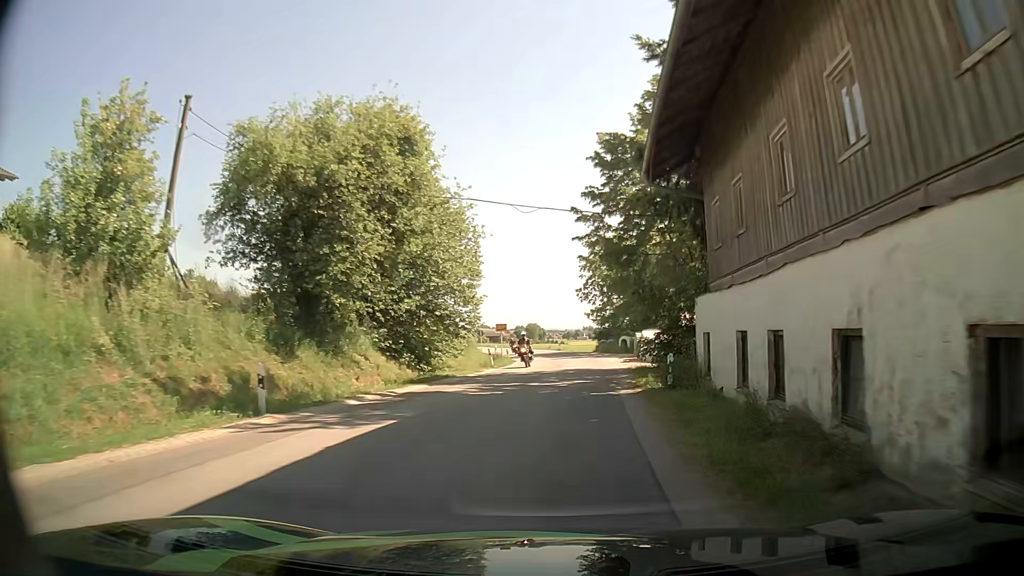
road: secondary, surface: asphalt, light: Day
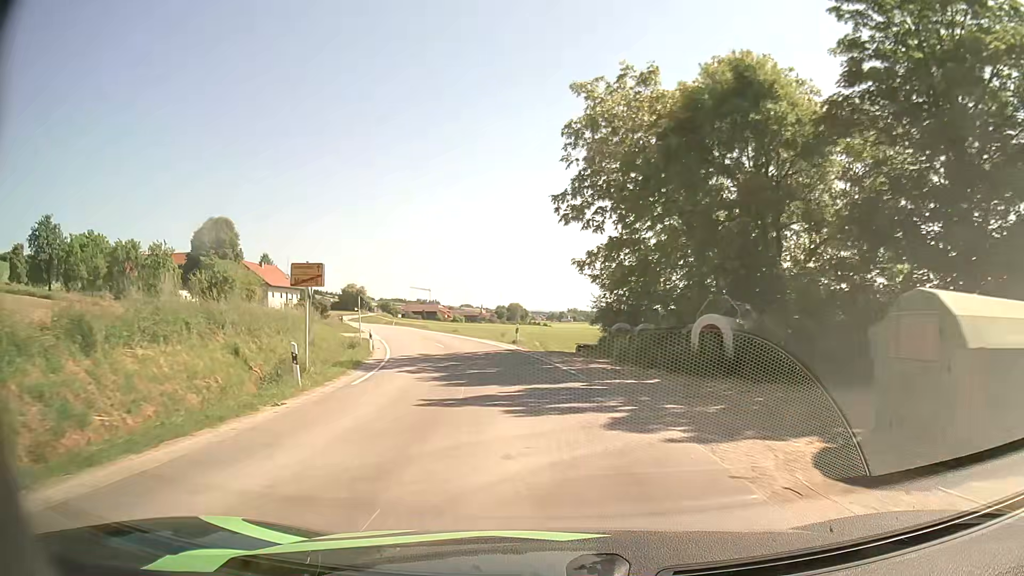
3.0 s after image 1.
(+2.5, +38.9) m; +2°
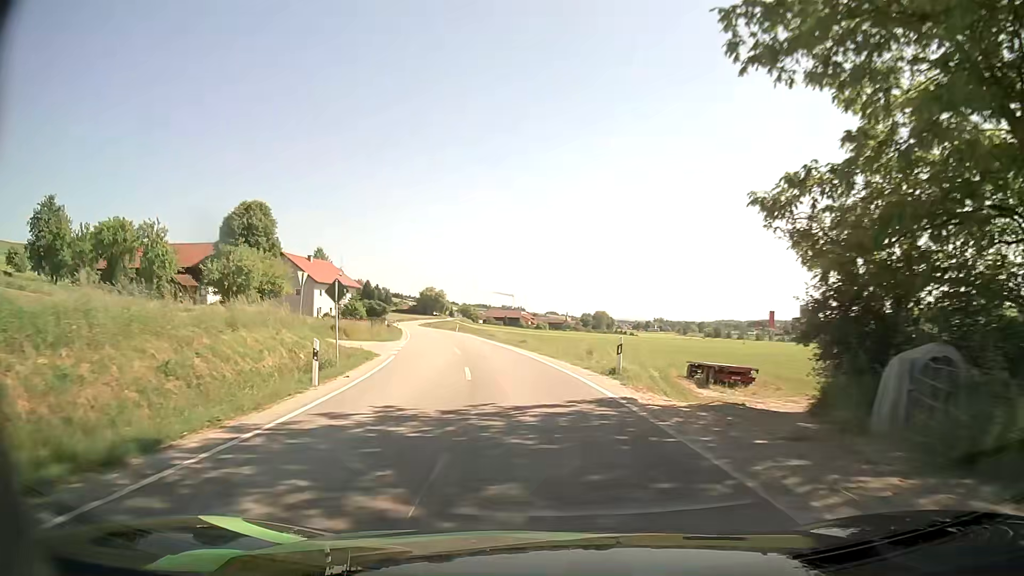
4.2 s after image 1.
(-0.9, +16.5) m; -7°
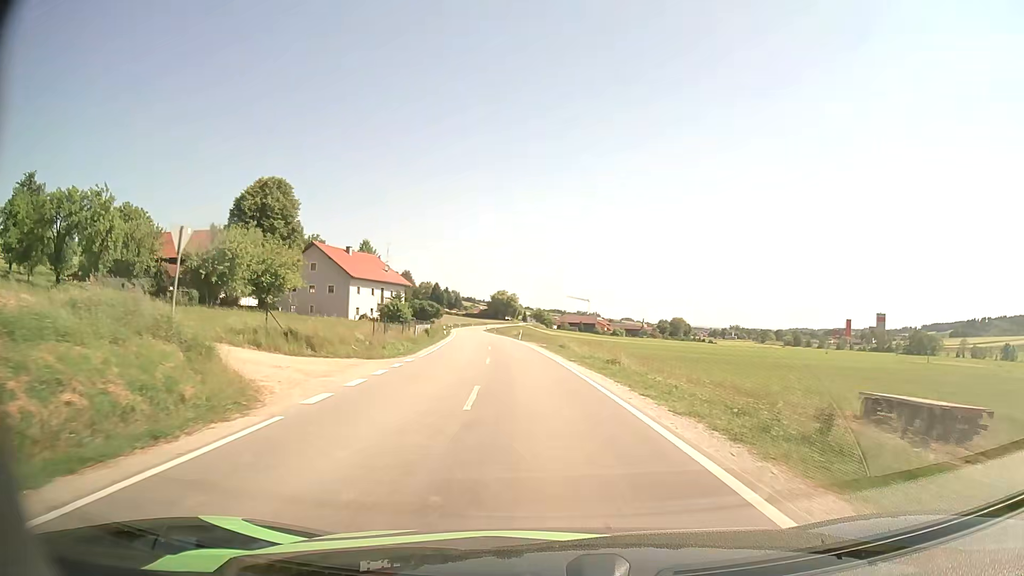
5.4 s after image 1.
(-1.1, +17.3) m; -7°
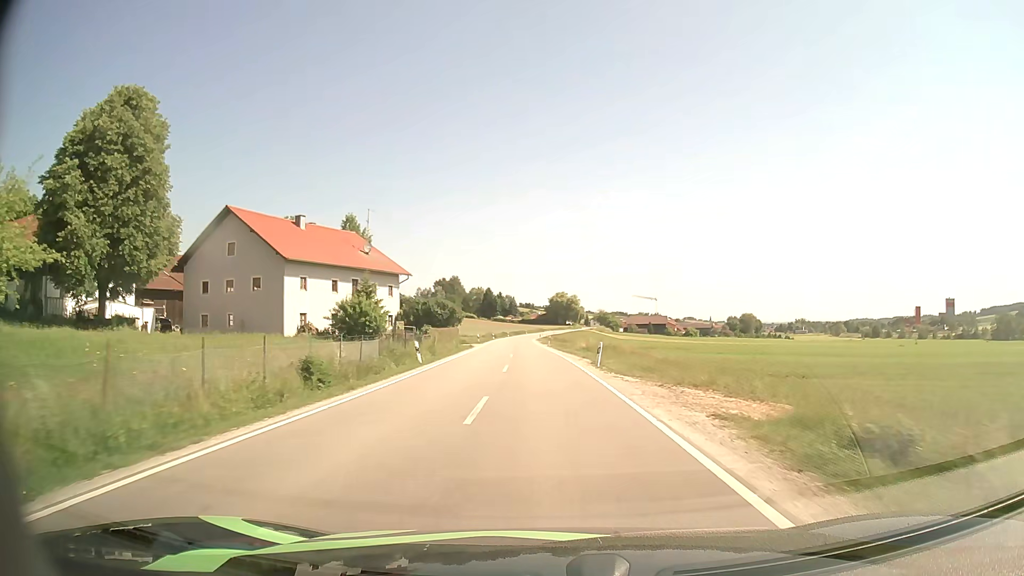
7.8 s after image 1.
(-2.1, +37.5) m; -5°
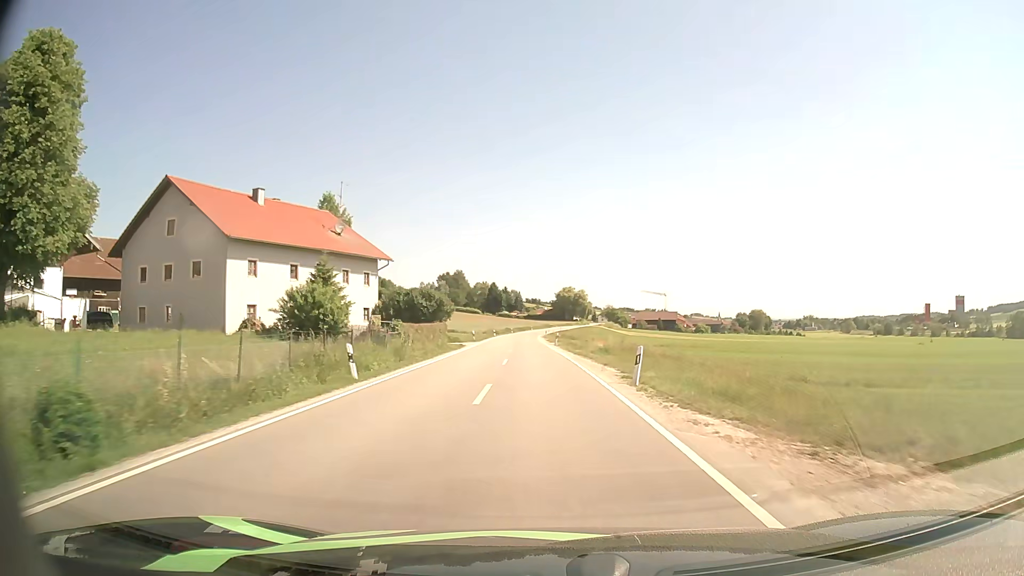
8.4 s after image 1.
(0.0, +10.0) m; -1°
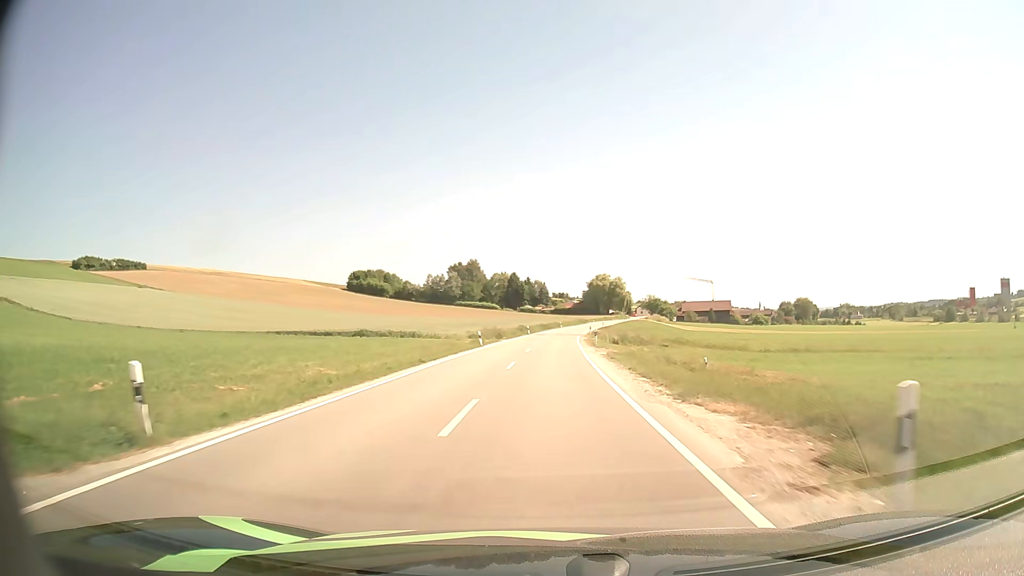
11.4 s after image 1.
(-1.4, +52.0) m; -2°
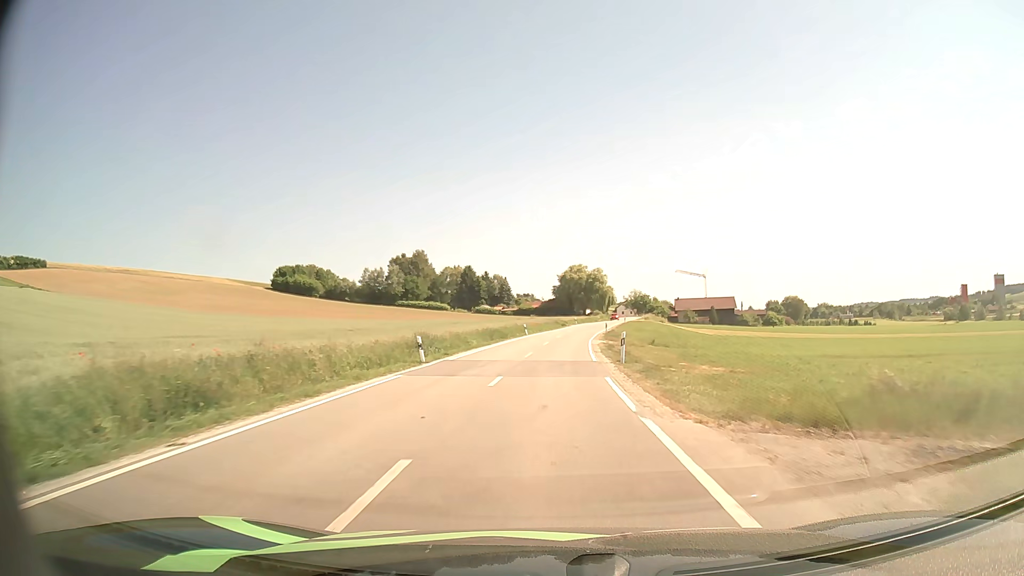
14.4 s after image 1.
(+0.9, +53.8) m; +3°
(0, +10) (0, +20) (+1, +30) (+1, +40) (+2, +50) (+3, +60) (+4, +70) (+6, +80) (+7, +90) (+9, +99) m
